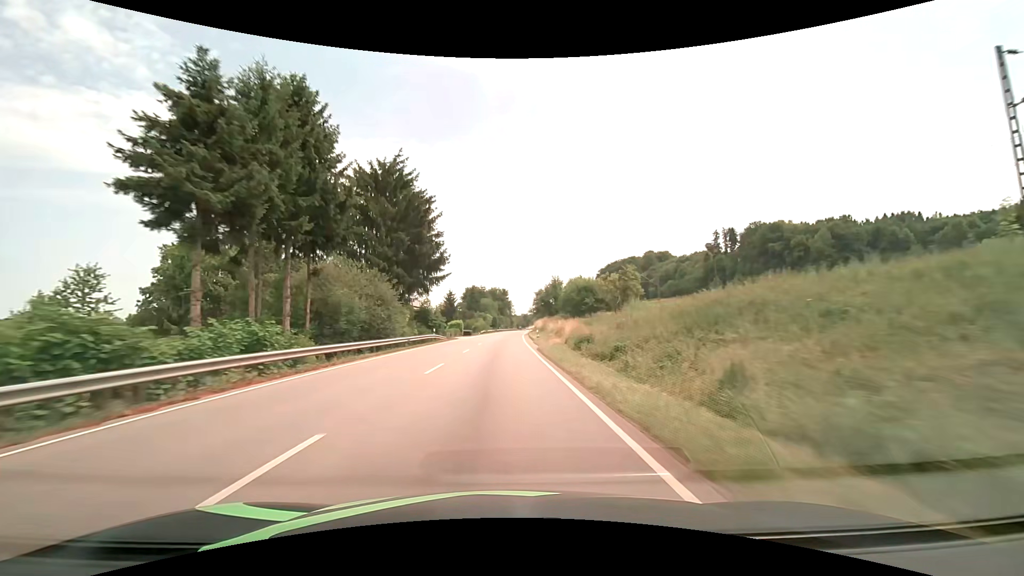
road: primary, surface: asphalt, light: Day
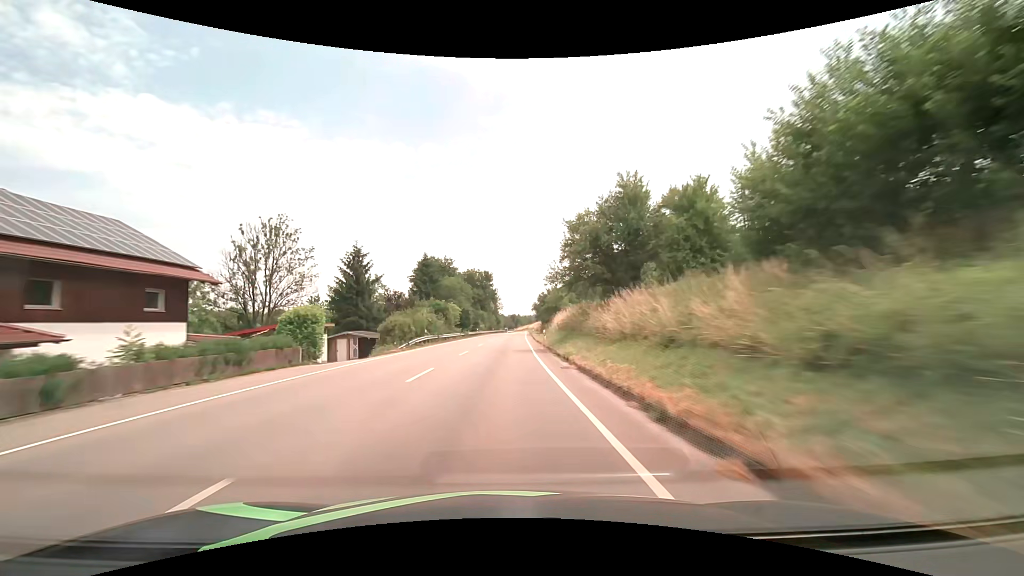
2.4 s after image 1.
(+0.6, +63.0) m; +1°
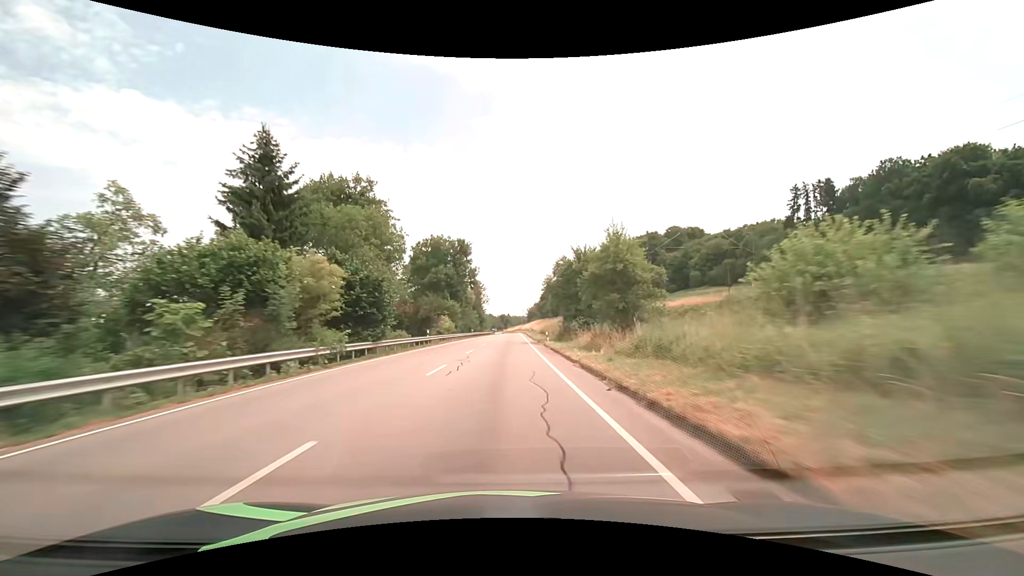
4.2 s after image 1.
(+0.4, +47.4) m; +2°
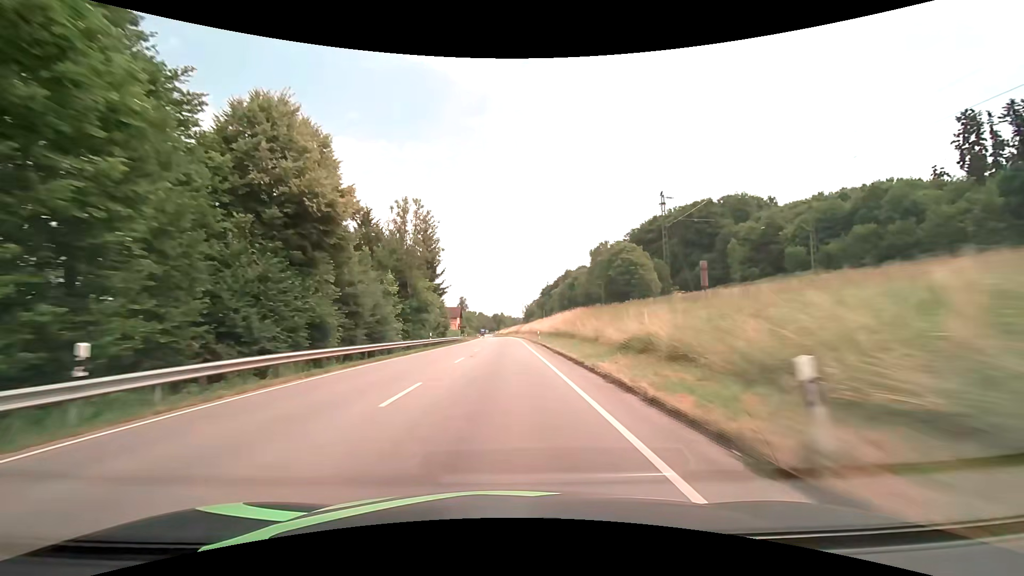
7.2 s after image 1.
(+0.6, +78.9) m; 0°
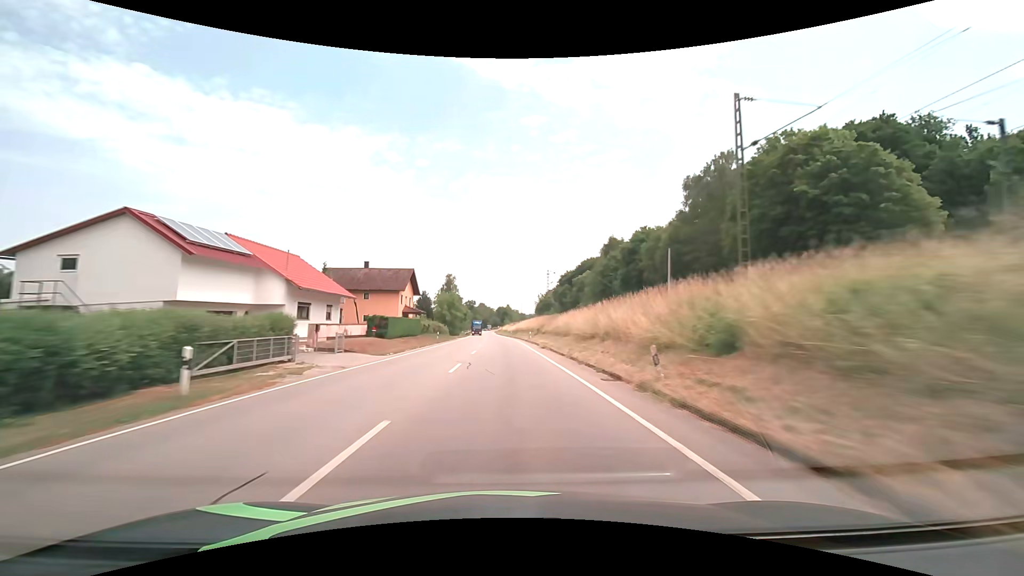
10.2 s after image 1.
(0.0, +79.0) m; 0°
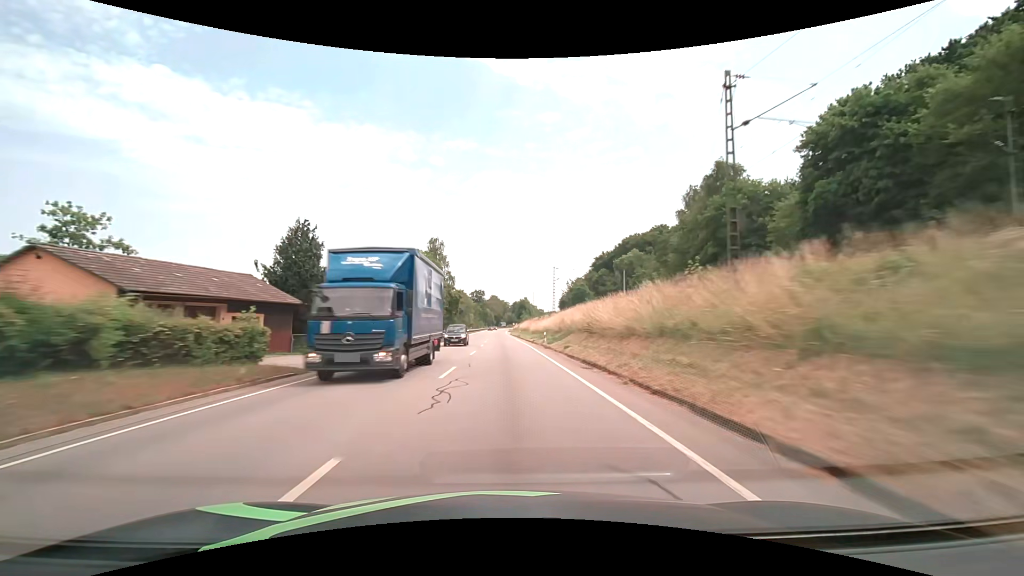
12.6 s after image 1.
(-0.8, +63.4) m; -2°
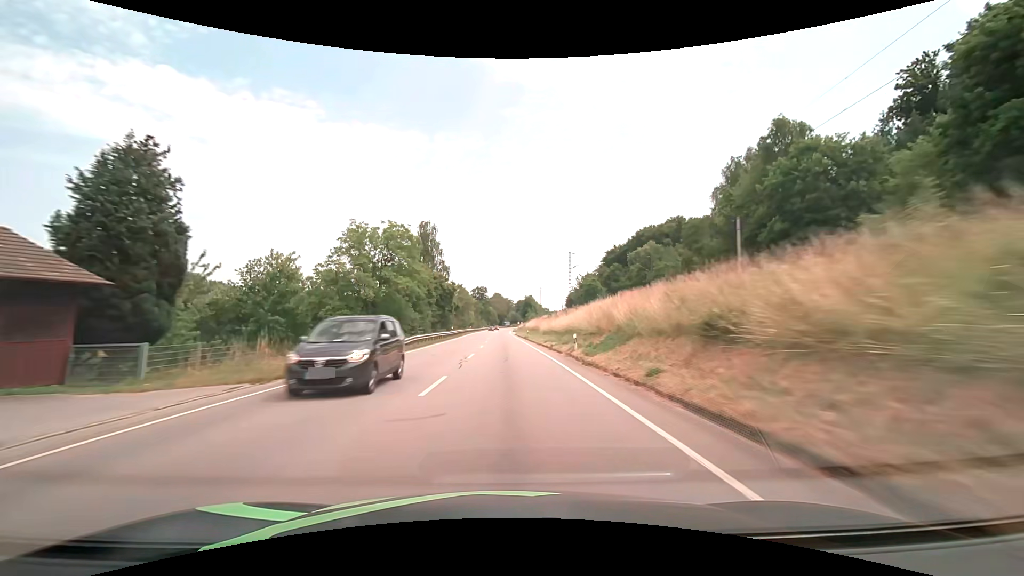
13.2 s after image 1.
(-0.1, +15.9) m; 0°
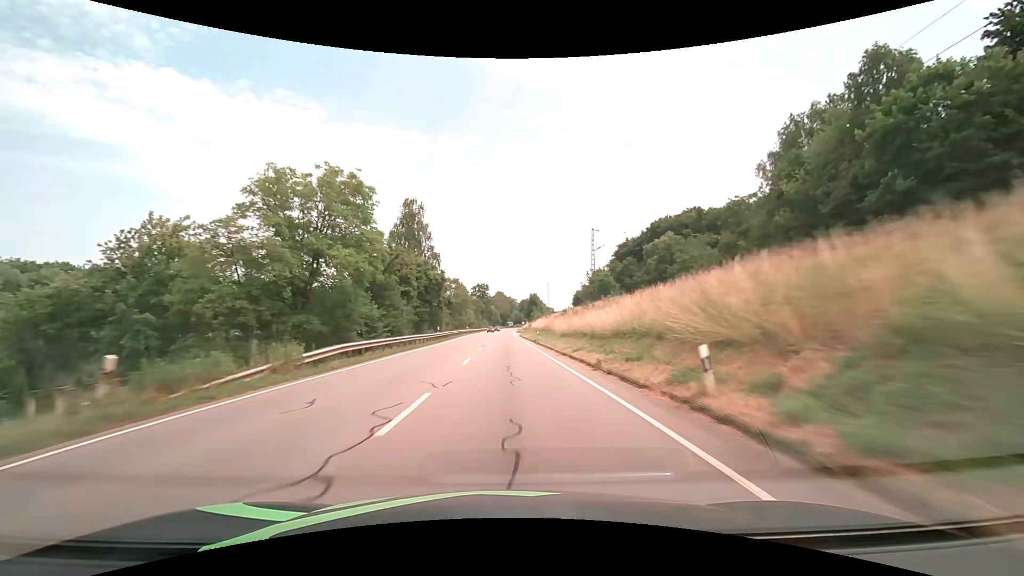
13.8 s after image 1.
(0.0, +15.9) m; 0°
(0, +10) (0, +20) (0, +30) (0, +40) (0, +50) (0, +60) (0, +70) (0, +80) (0, +90) (0, +100) m
